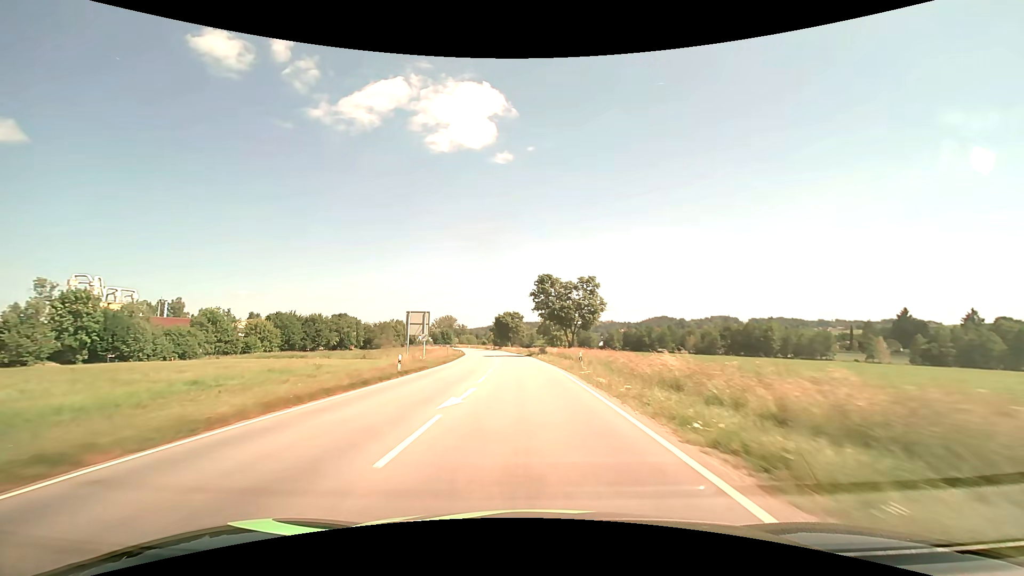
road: secondary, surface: asphalt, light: Day
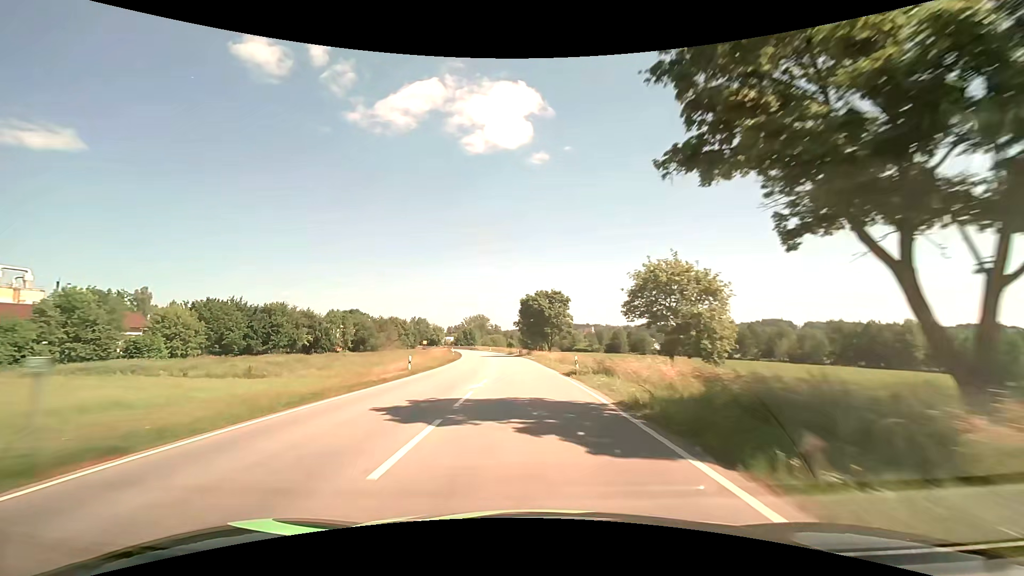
(-1.8, +48.8) m; -4°
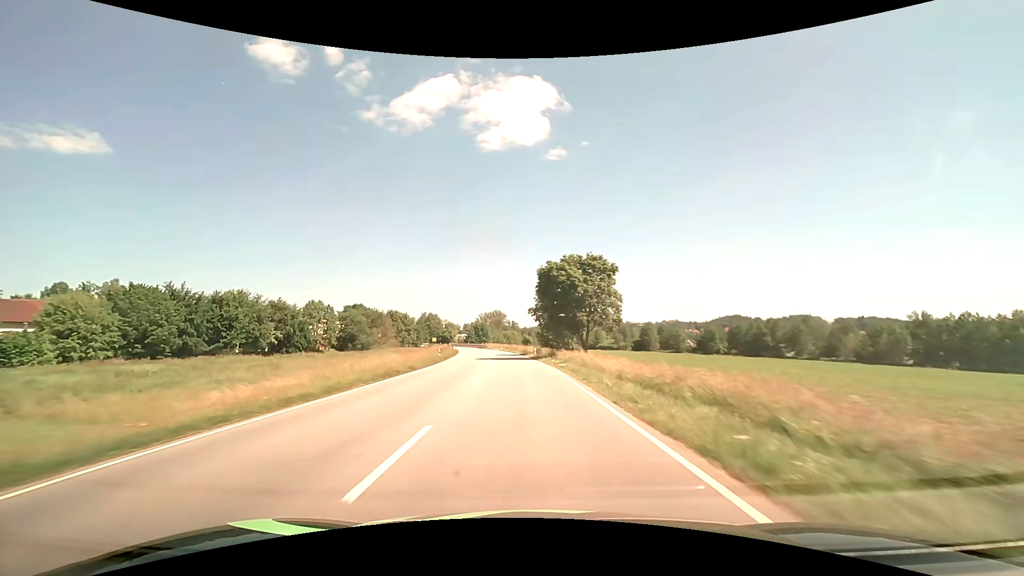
(-0.4, +24.9) m; -2°
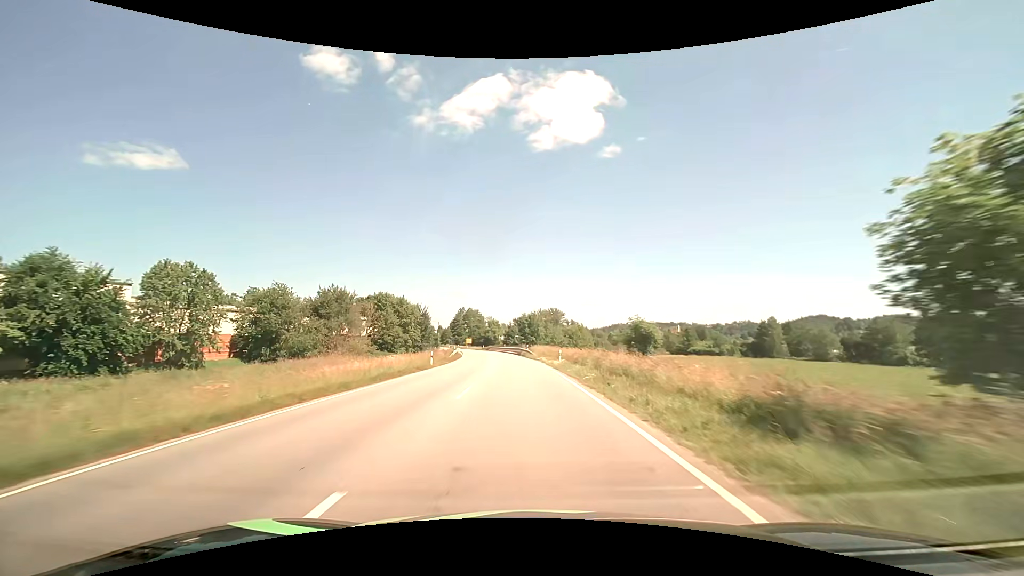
(-3.9, +63.9) m; -7°
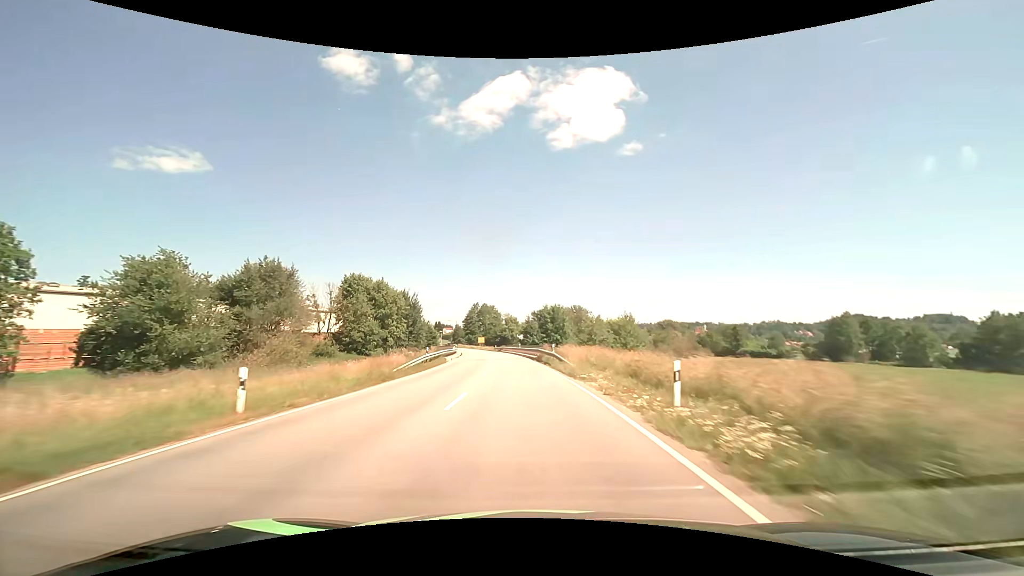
(-0.6, +26.2) m; -2°
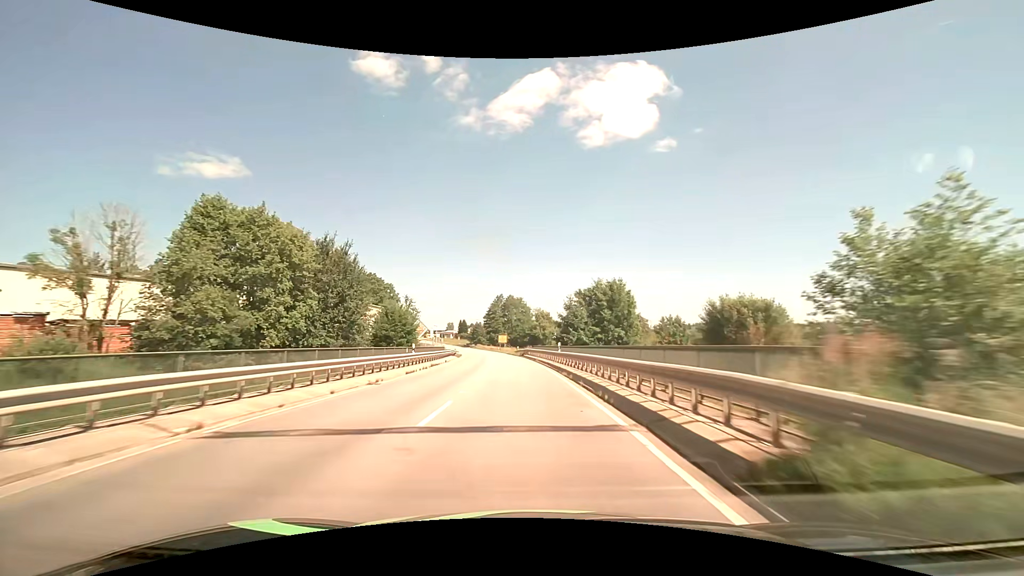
(-1.3, +39.7) m; -4°
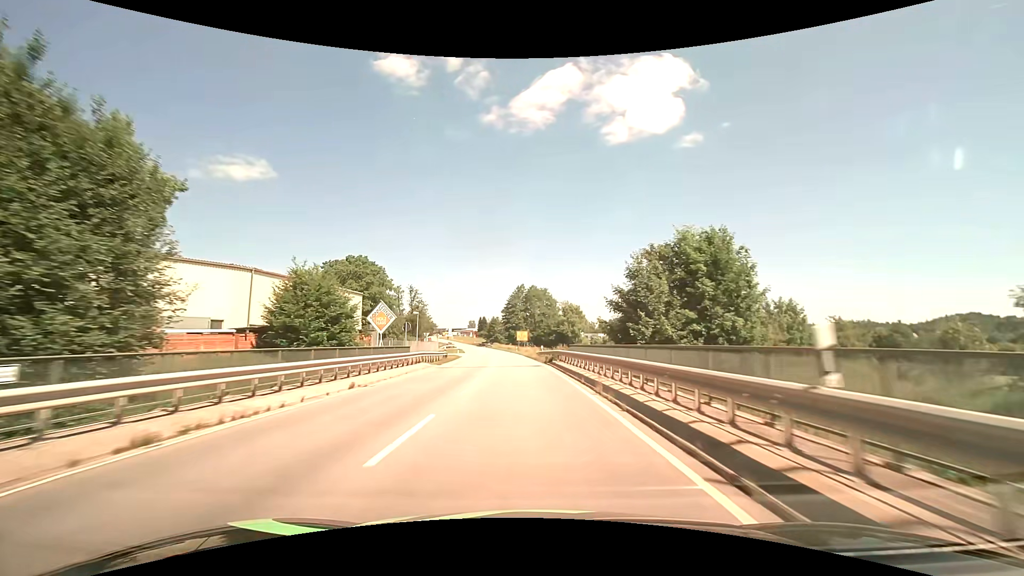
(-0.7, +26.7) m; -3°
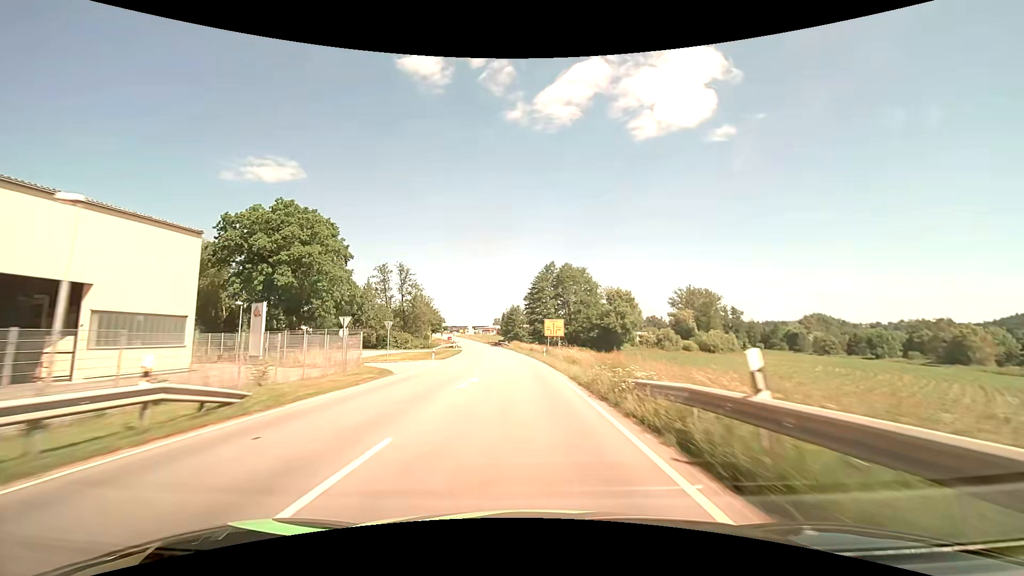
(-1.1, +40.0) m; -3°
(0, +10) (0, +20) (-1, +30) (-2, +40) (-2, +50) (-3, +60) (-4, +70) (-6, +80) (-7, +90) (-9, +100) m
